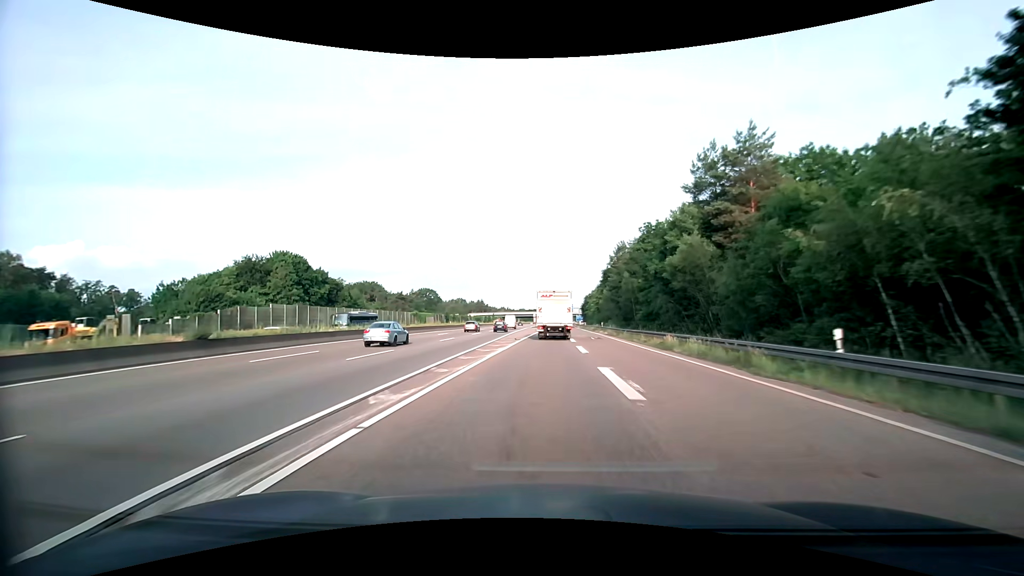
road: motorway_link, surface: asphalt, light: Day
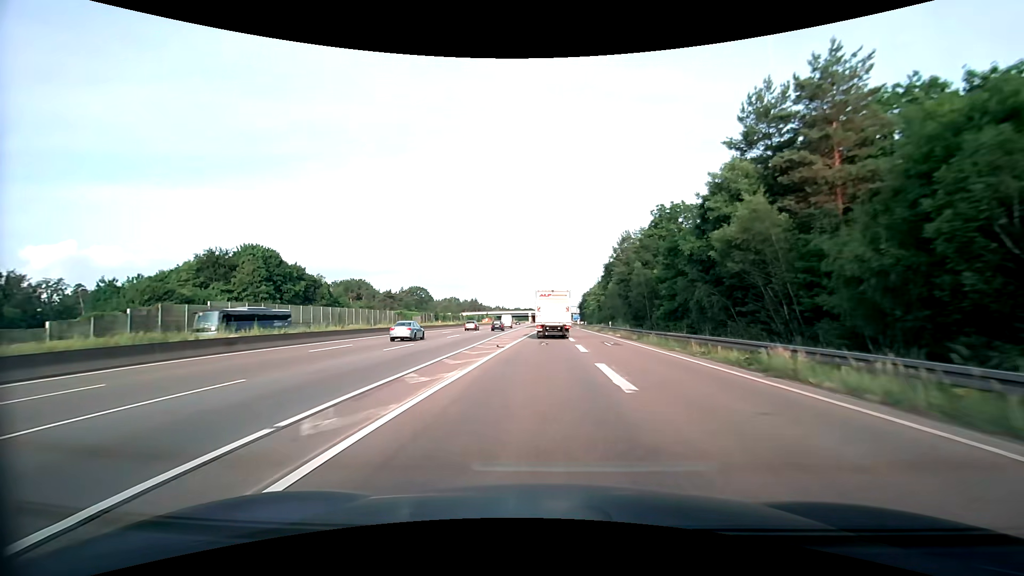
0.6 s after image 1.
(+0.1, +12.2) m; 0°
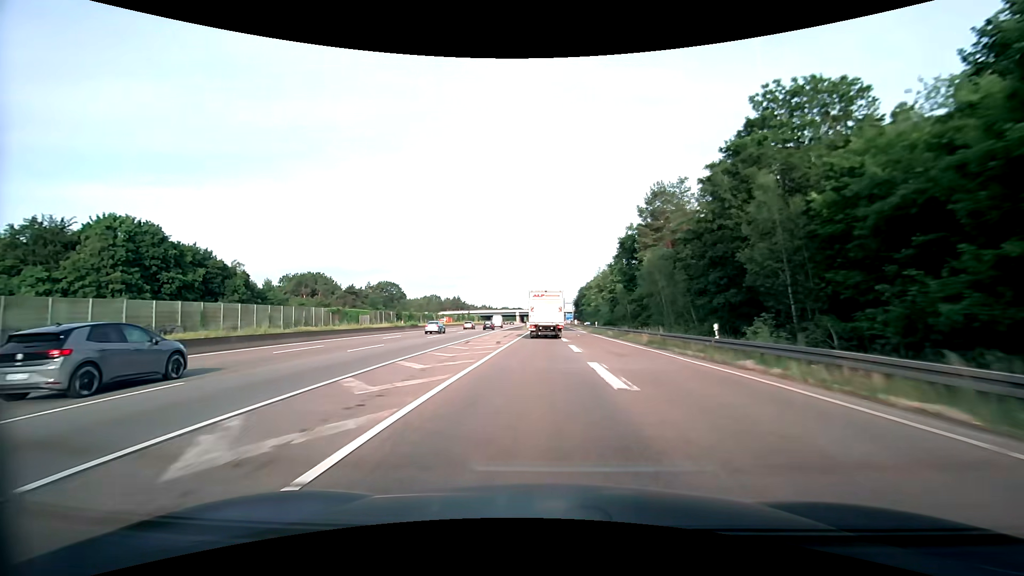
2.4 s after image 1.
(+0.5, +36.6) m; +1°
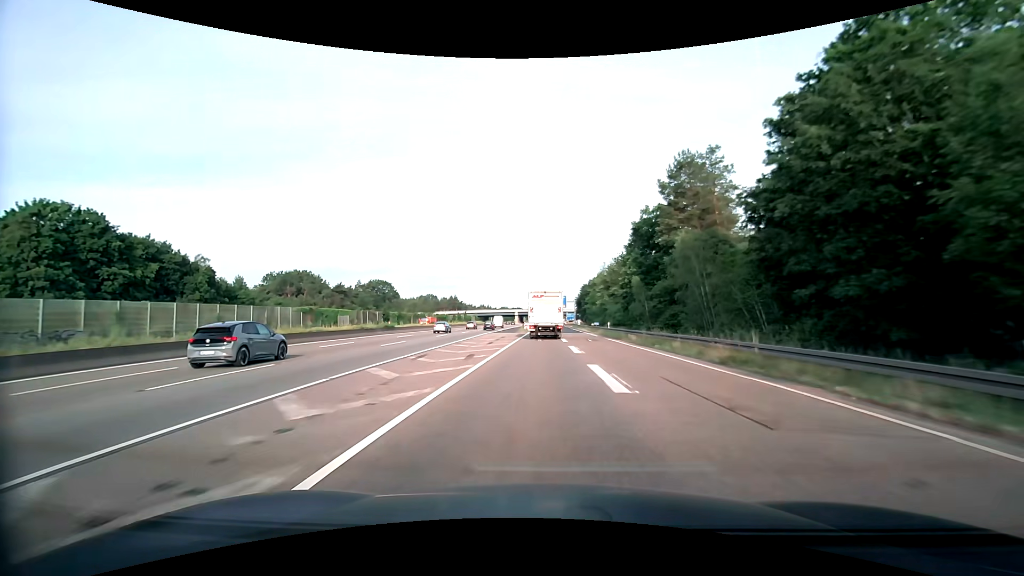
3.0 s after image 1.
(0.0, +12.2) m; 0°
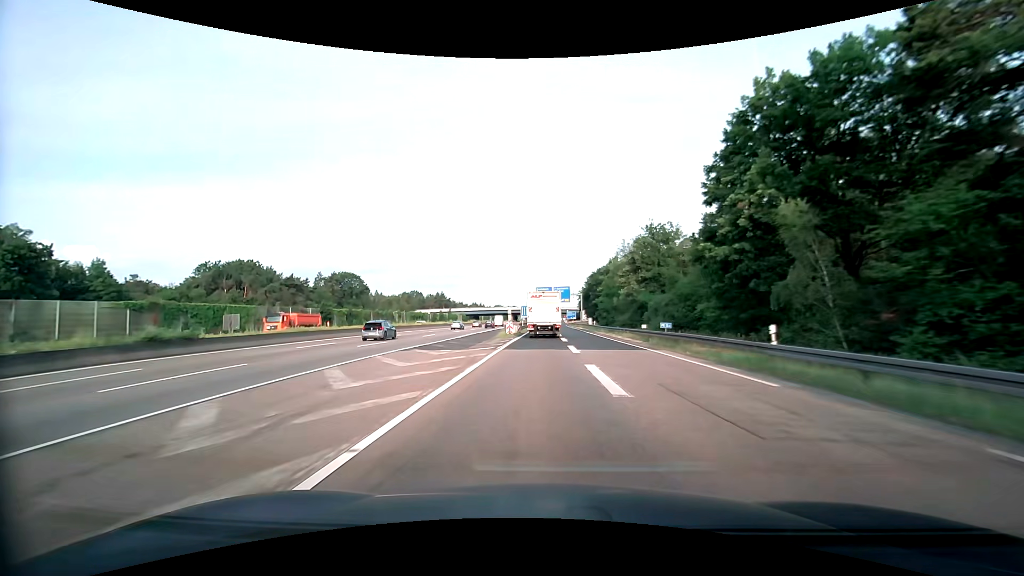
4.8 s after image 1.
(+0.1, +36.8) m; 0°
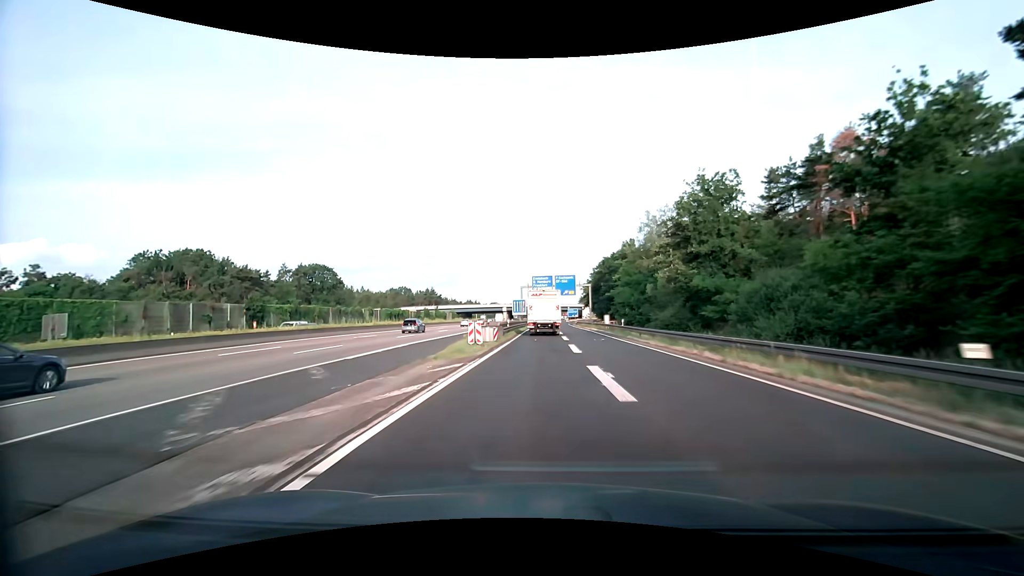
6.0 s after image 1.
(+0.1, +24.6) m; 0°
(0, +10) (0, +20) (0, +30) (0, +40) (0, +50) (0, +60) (0, +70) (0, +80) (+1, +90) (+1, +100) m
